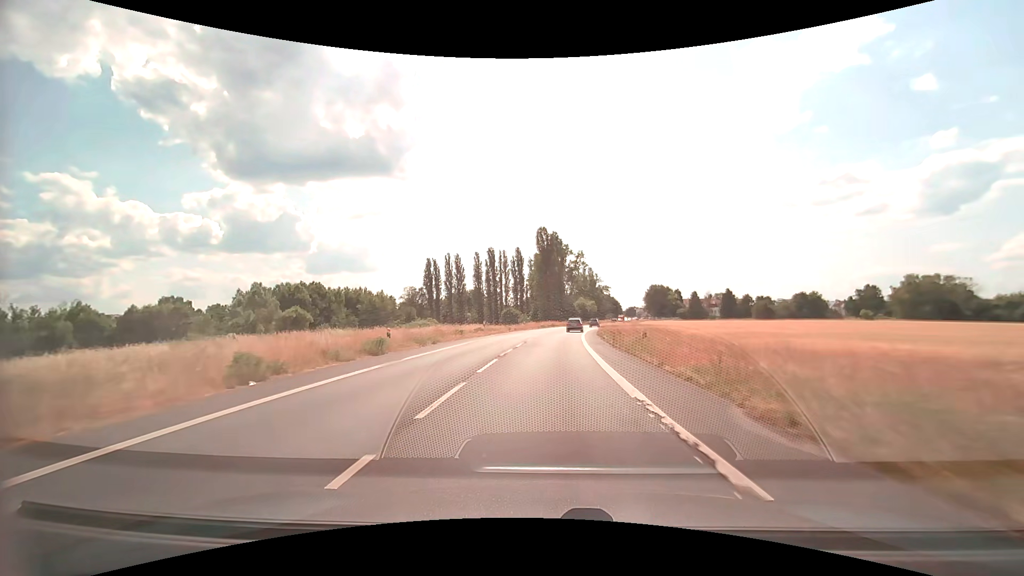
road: secondary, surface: asphalt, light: Day
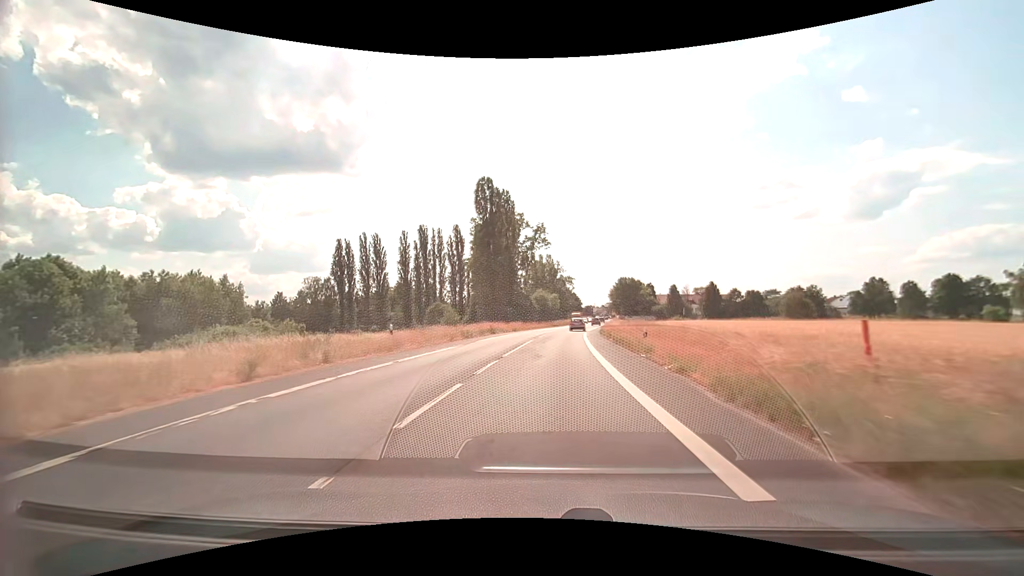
(+2.0, +48.4) m; +5°
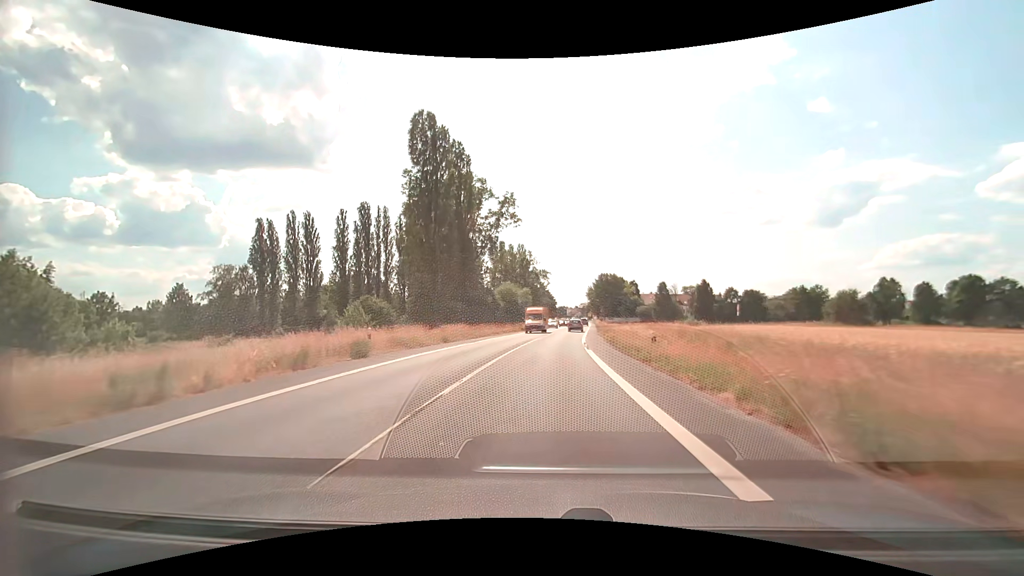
(+0.9, +28.5) m; +4°
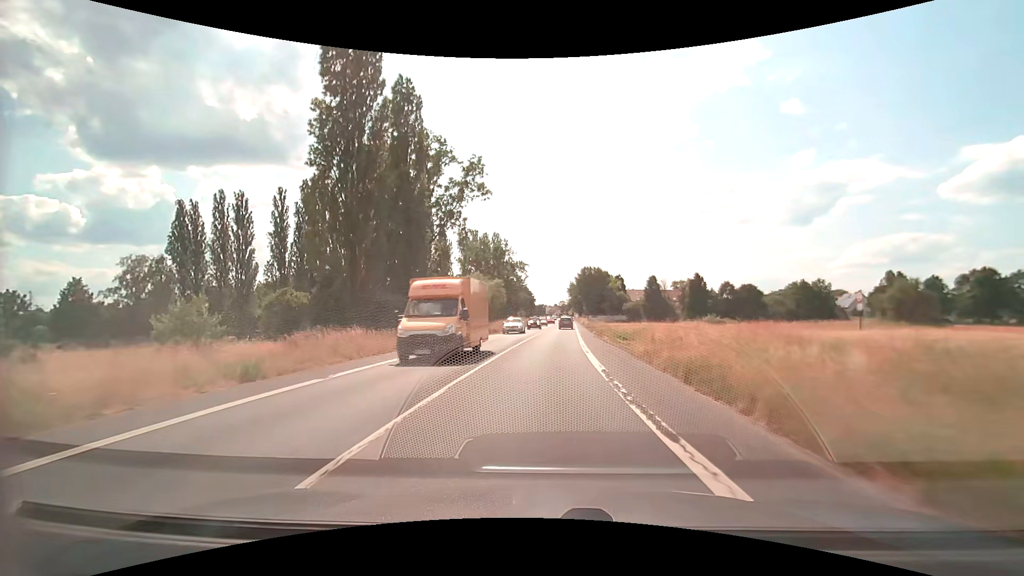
(+0.3, +18.9) m; +2°
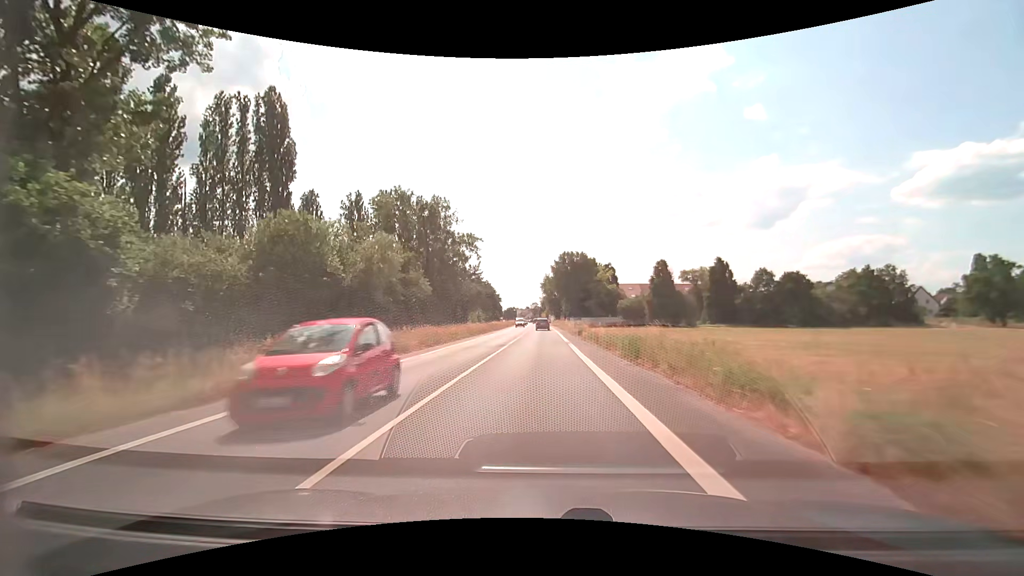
(+1.9, +48.2) m; +3°
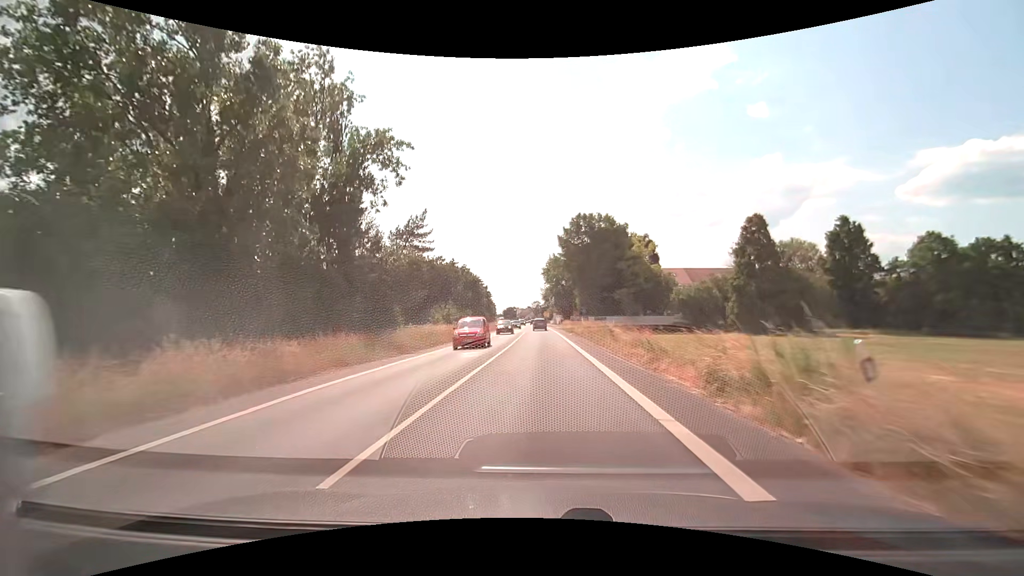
(+0.1, +47.7) m; 0°
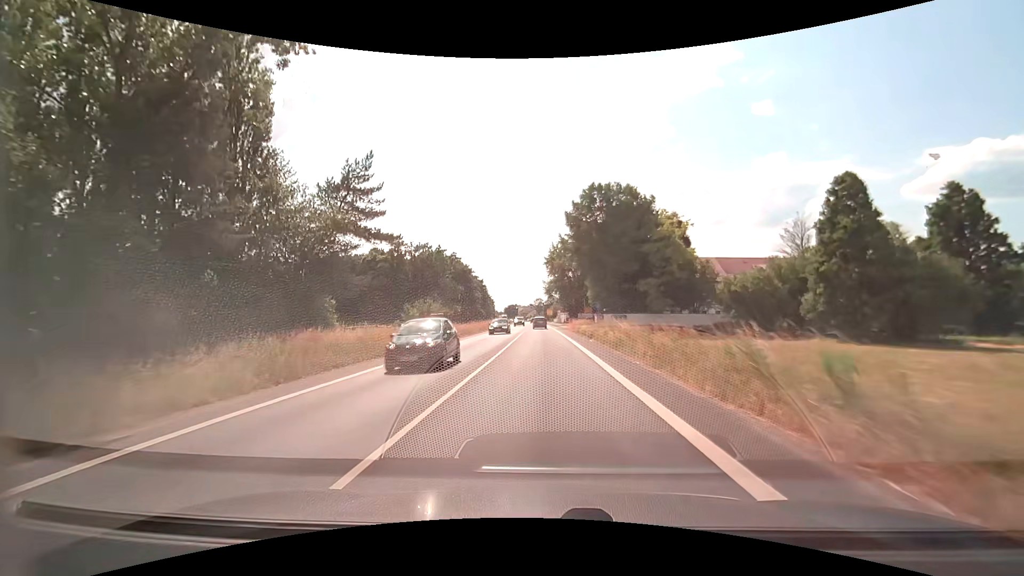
(-0.1, +17.6) m; 0°
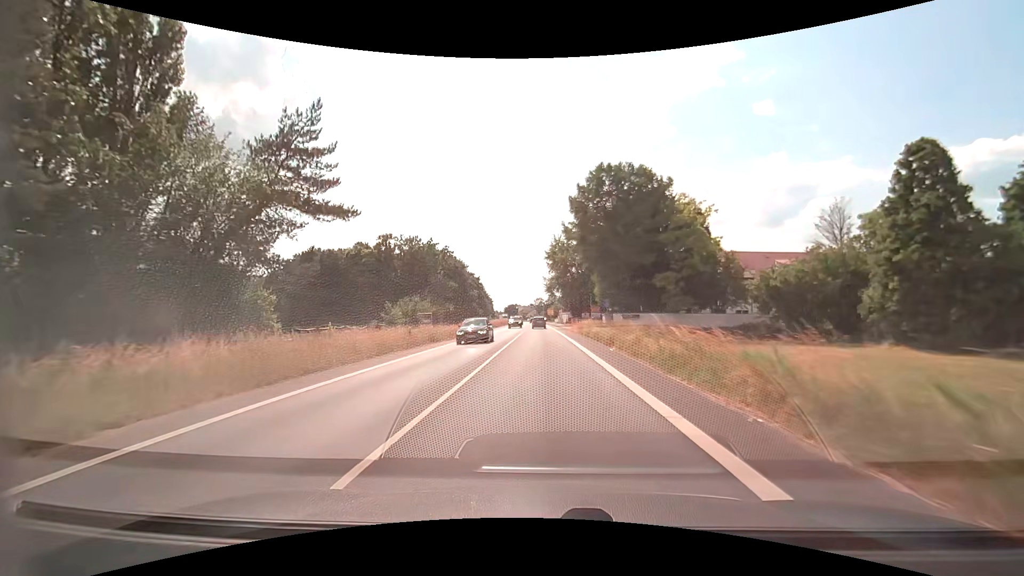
(0.0, +8.5) m; 0°
(0, +10) (0, +20) (0, +30) (0, +40) (0, +50) (0, +60) (-1, +70) (-1, +80) (-1, +90) (-1, +100) m
